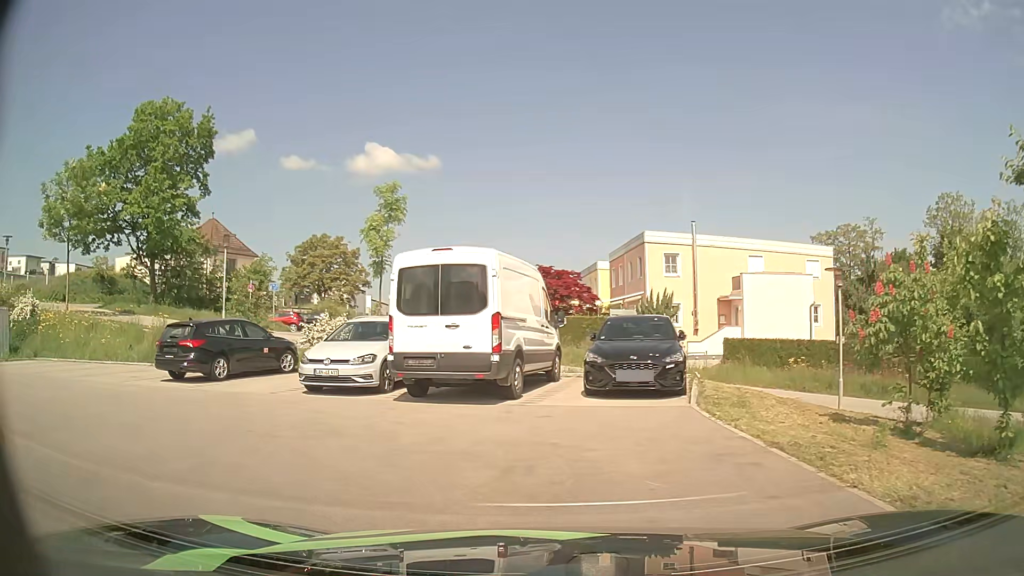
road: residential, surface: asphalt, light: Day
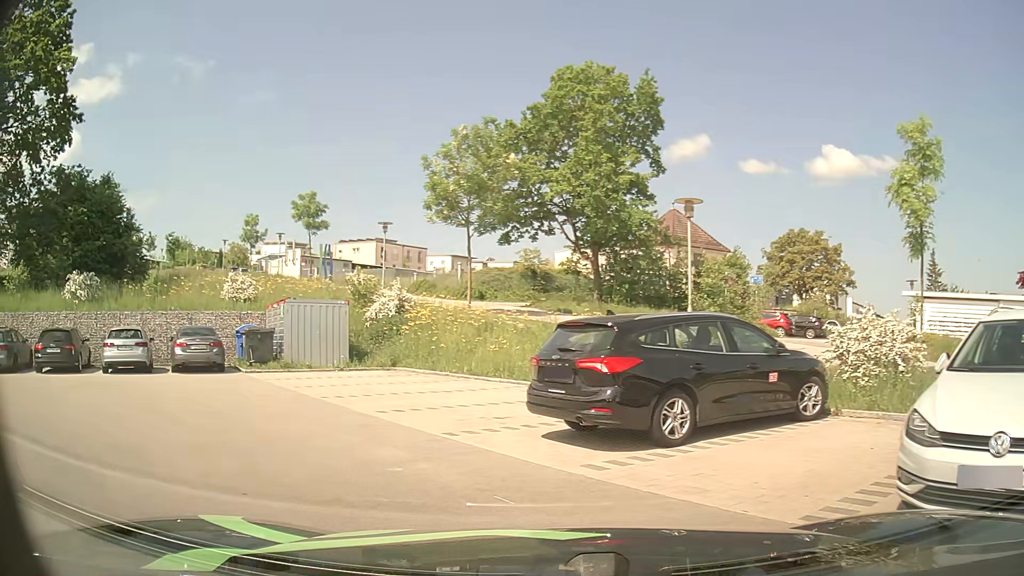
(-2.8, +8.4) m; -40°
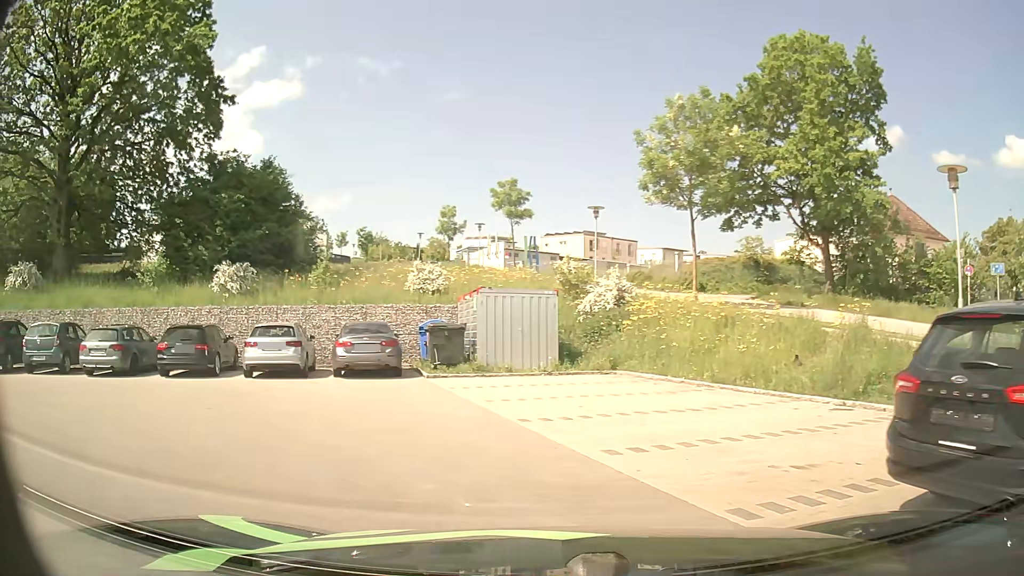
(-0.5, +3.8) m; -17°
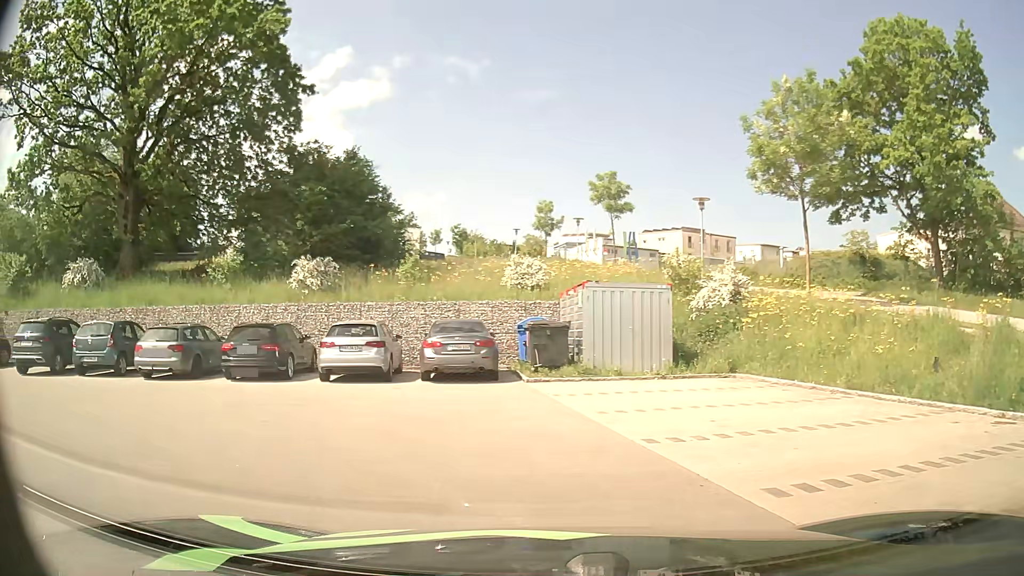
(-0.1, +1.8) m; -9°
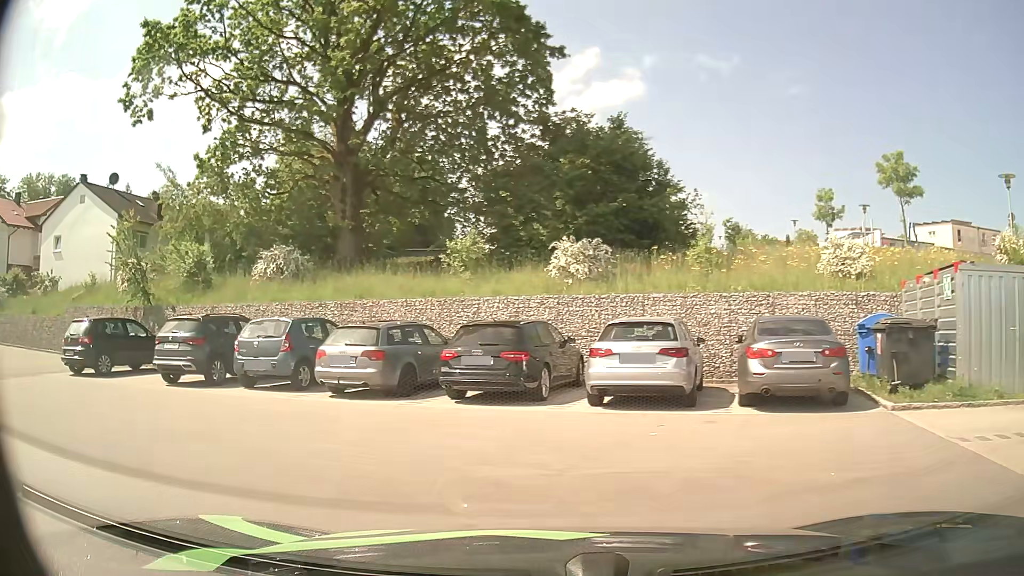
(-1.0, +5.0) m; -22°
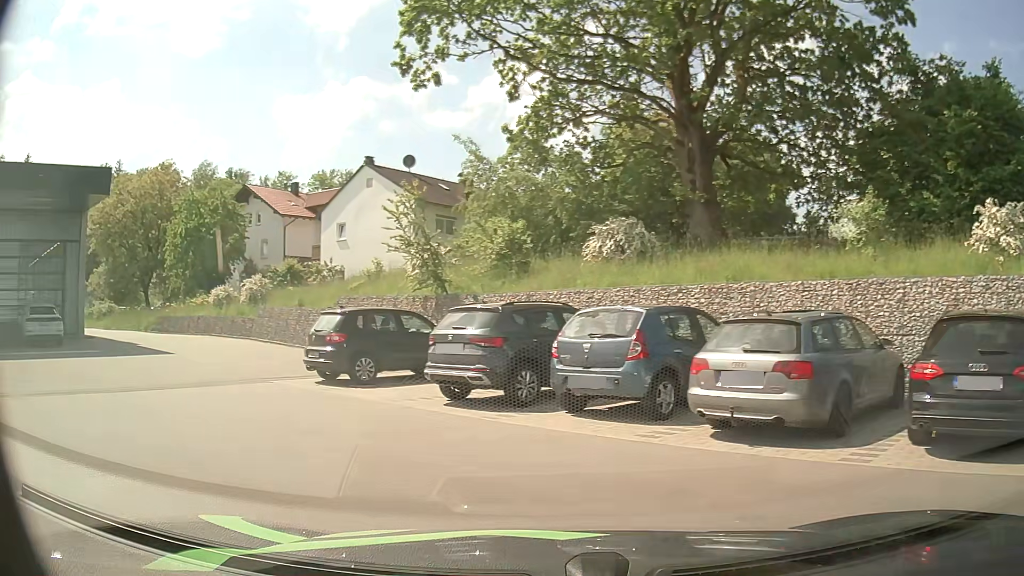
(-1.3, +5.1) m; -30°
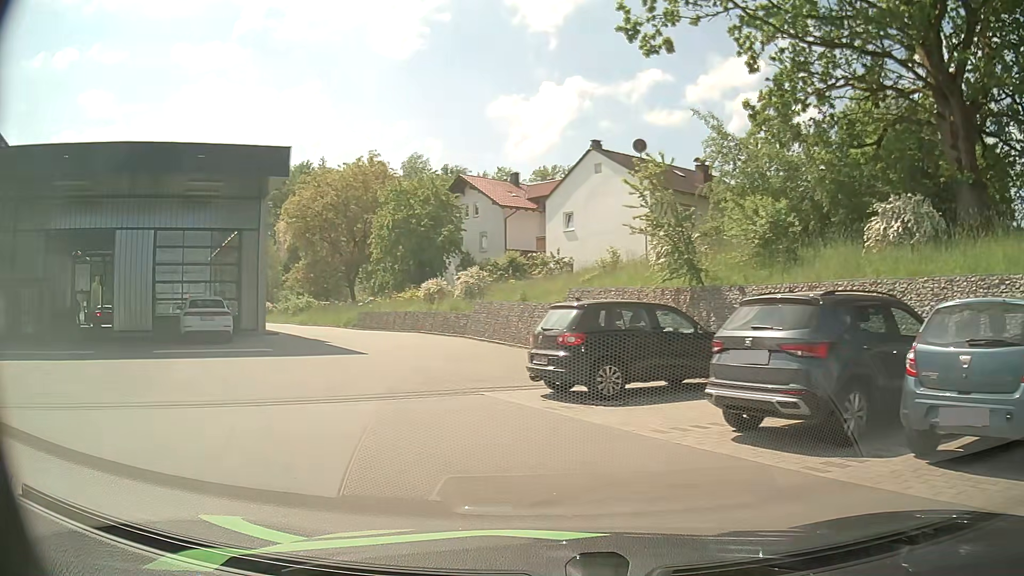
(-0.6, +3.5) m; -18°
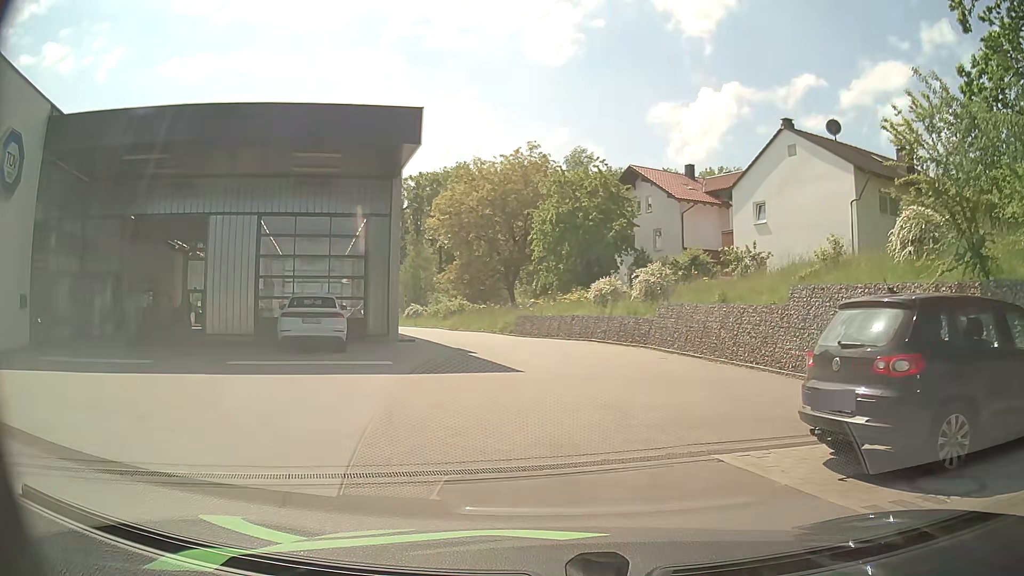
(-0.9, +5.4) m; -13°
